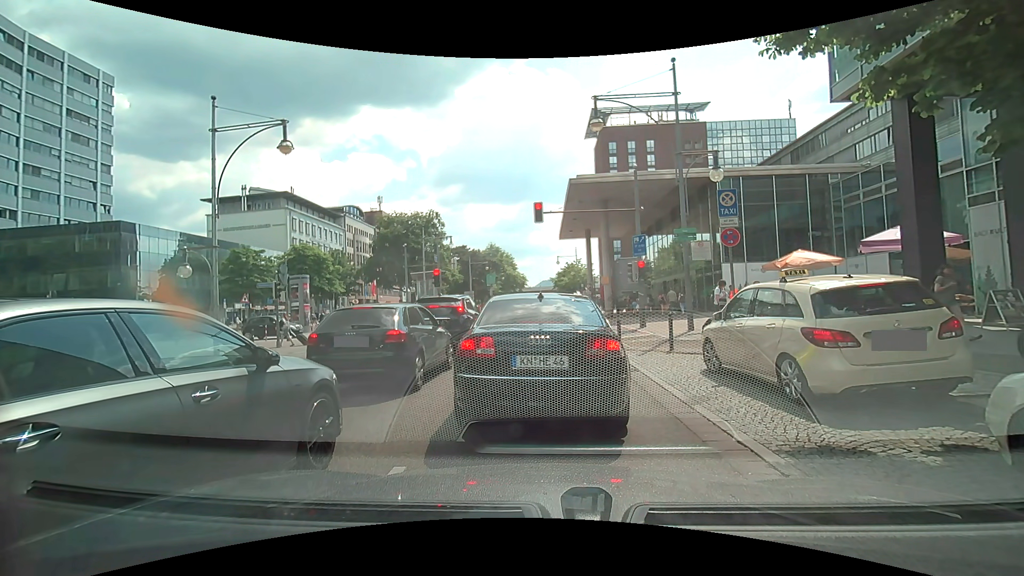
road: primary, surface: asphalt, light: Day
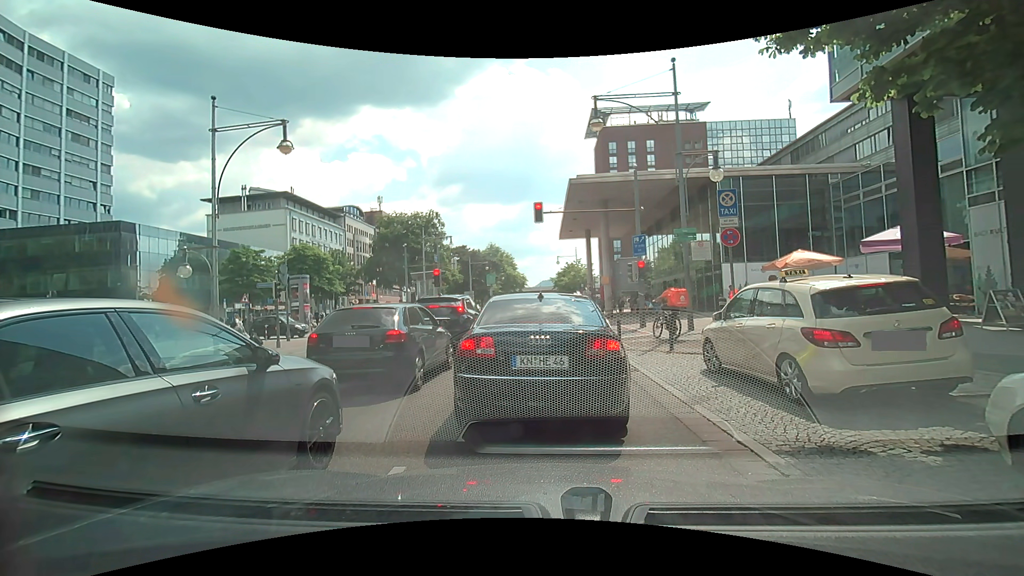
(0.0, 0.0) m; 0°
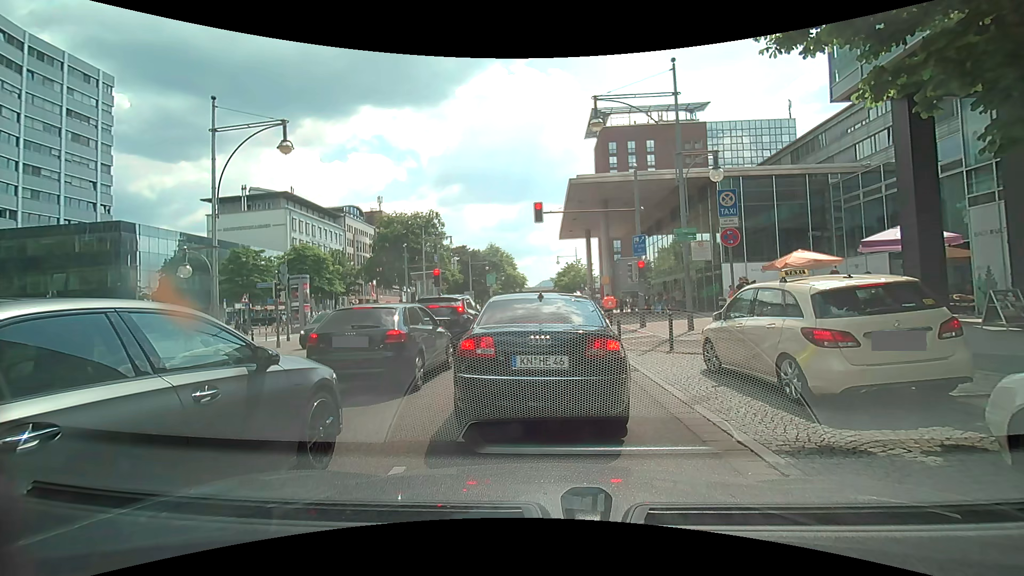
(0.0, 0.0) m; 0°
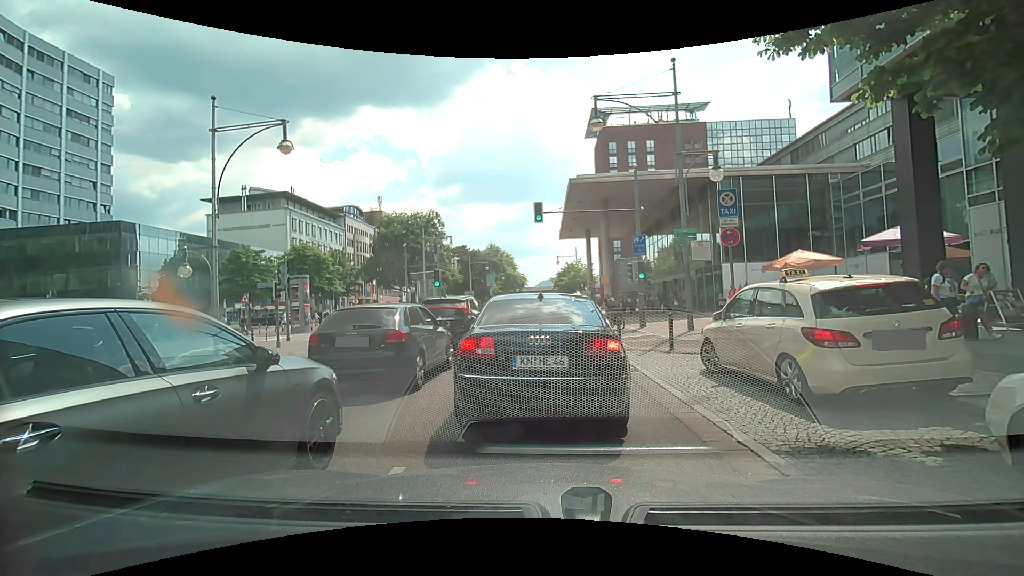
(0.0, 0.0) m; 0°
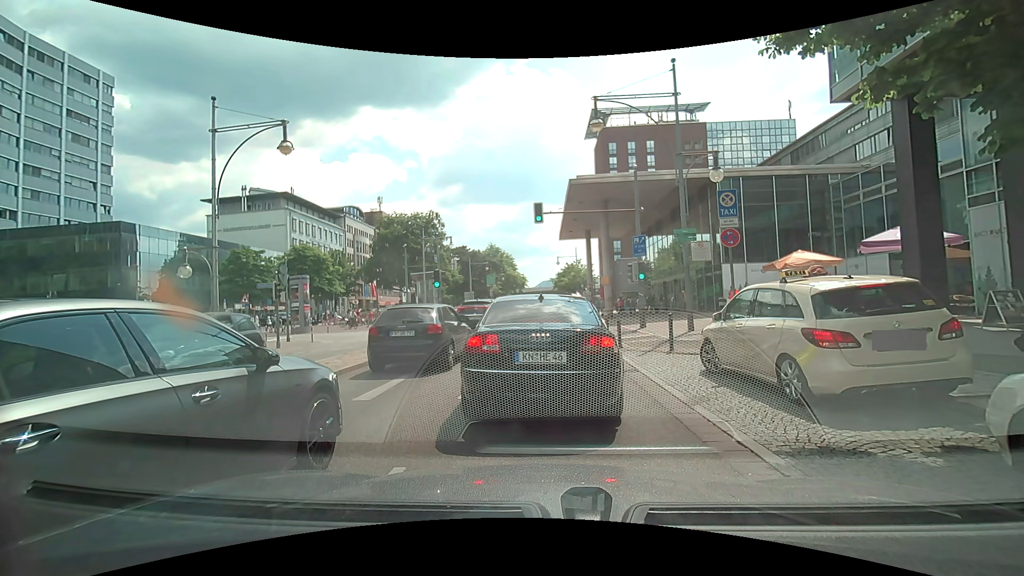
(0.0, 0.0) m; 0°
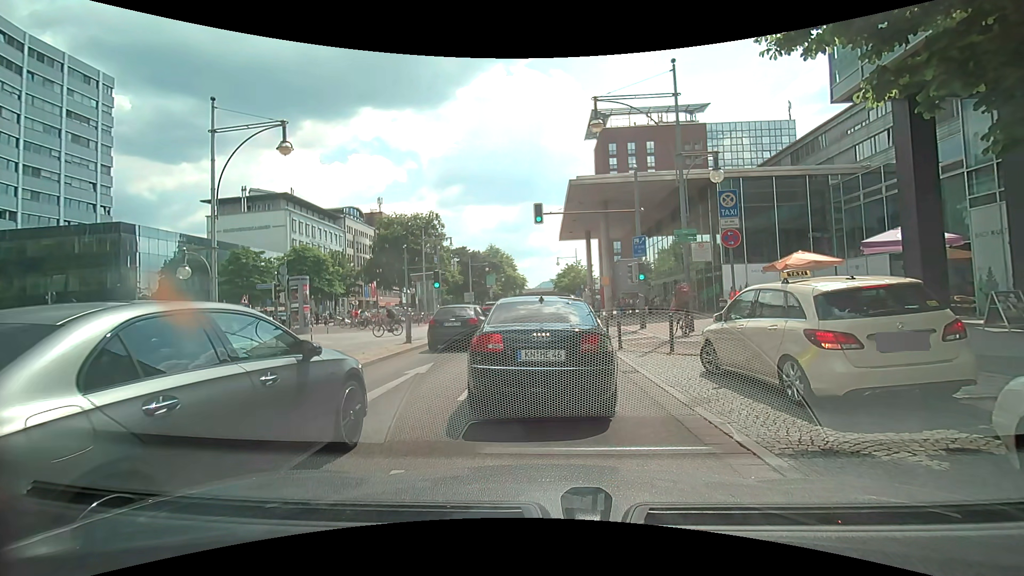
(0.0, 0.0) m; 0°
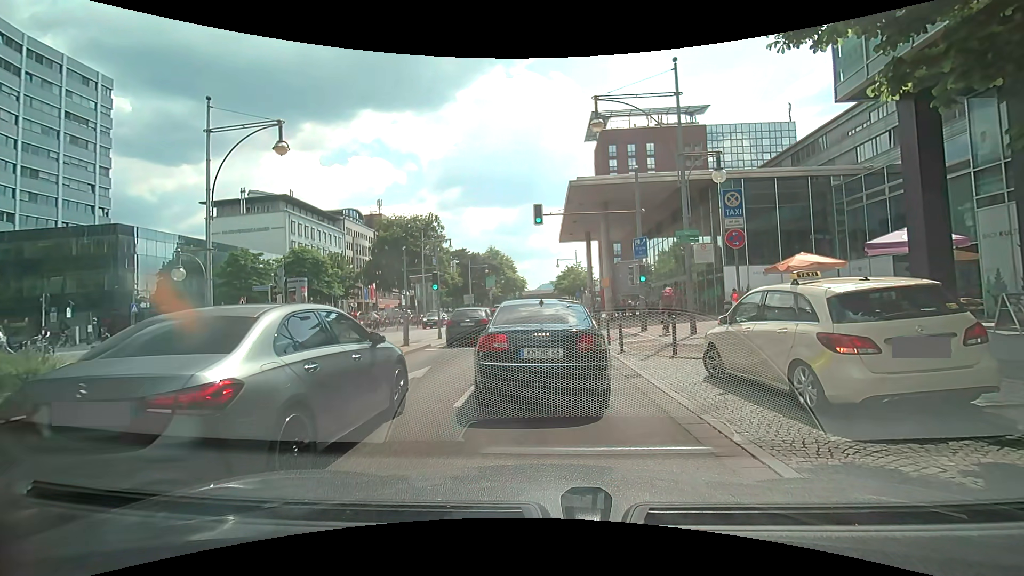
(0.0, +0.3) m; 0°
